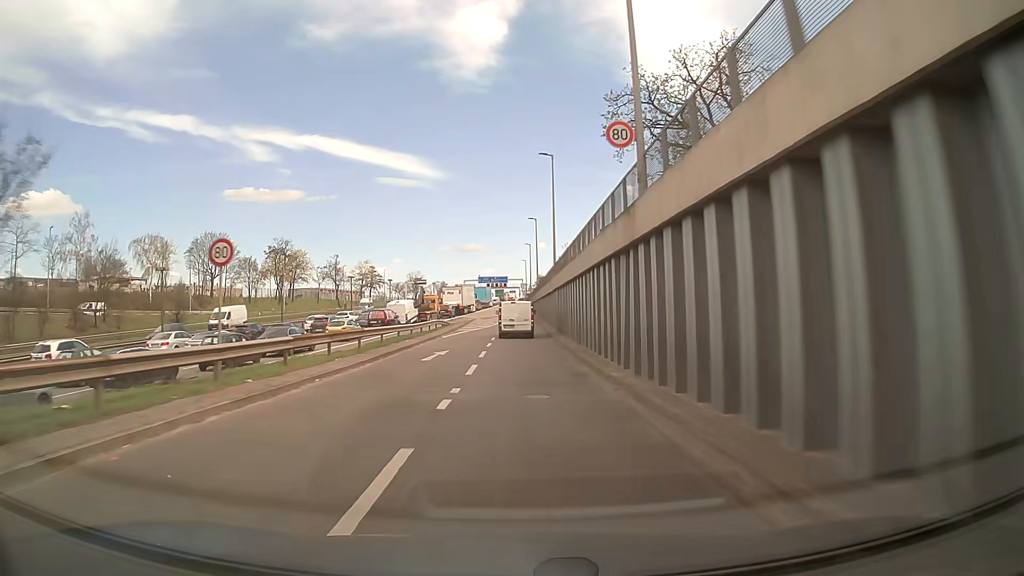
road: motorway_link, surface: asphalt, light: Day
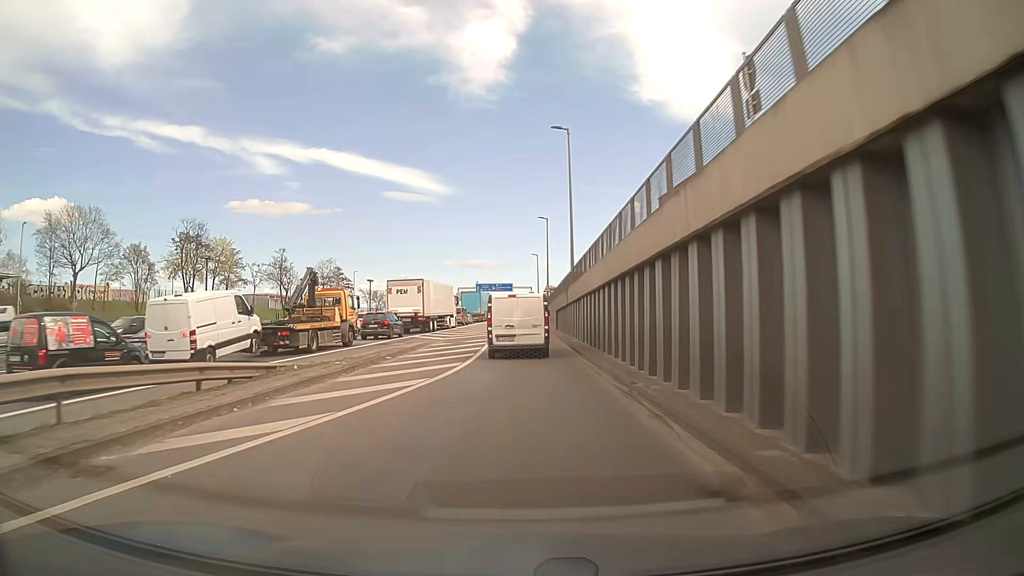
(0.0, +40.3) m; 0°
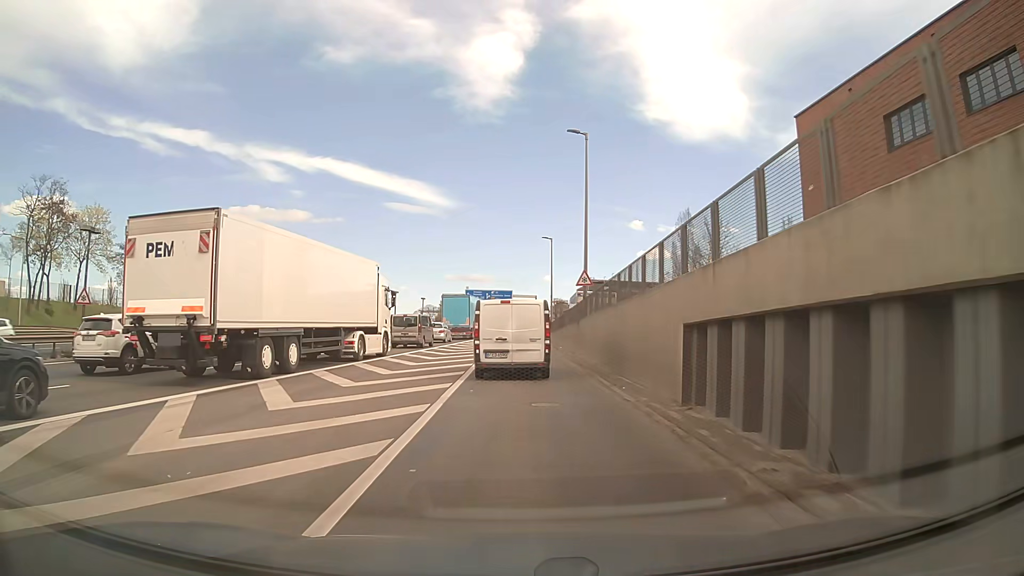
(-0.1, +33.8) m; 0°
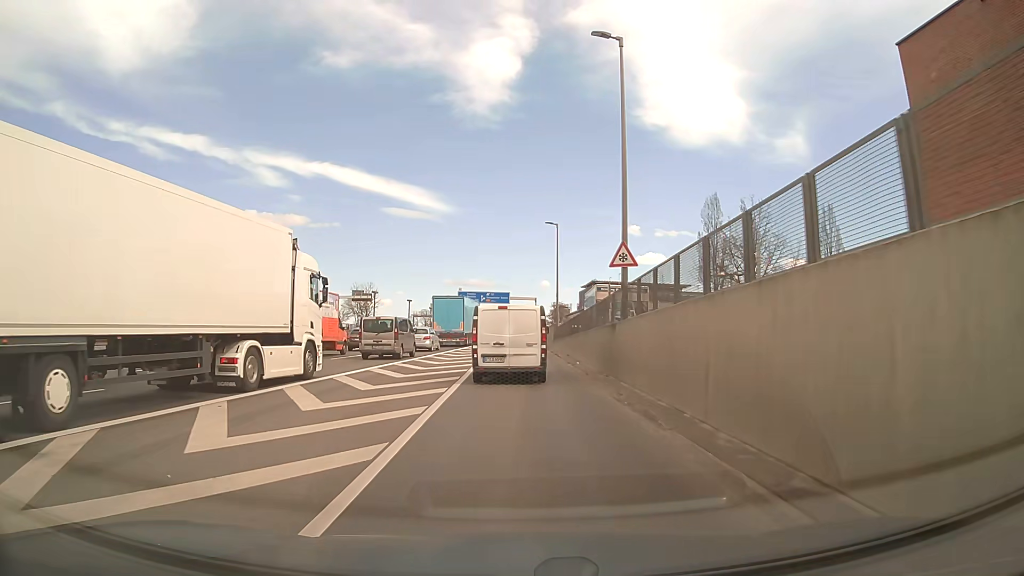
(0.0, +11.6) m; 0°
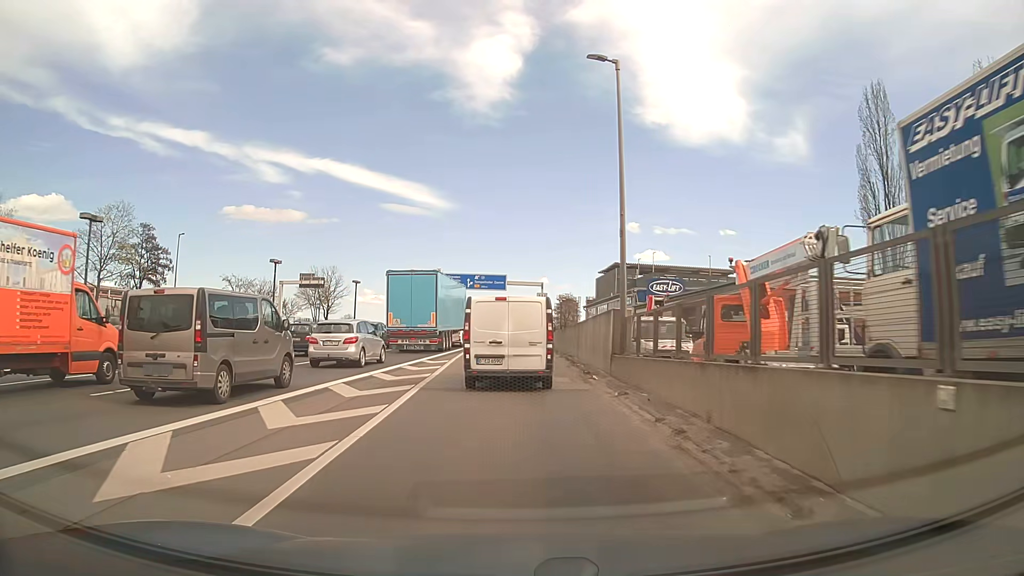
(0.0, +31.1) m; 0°
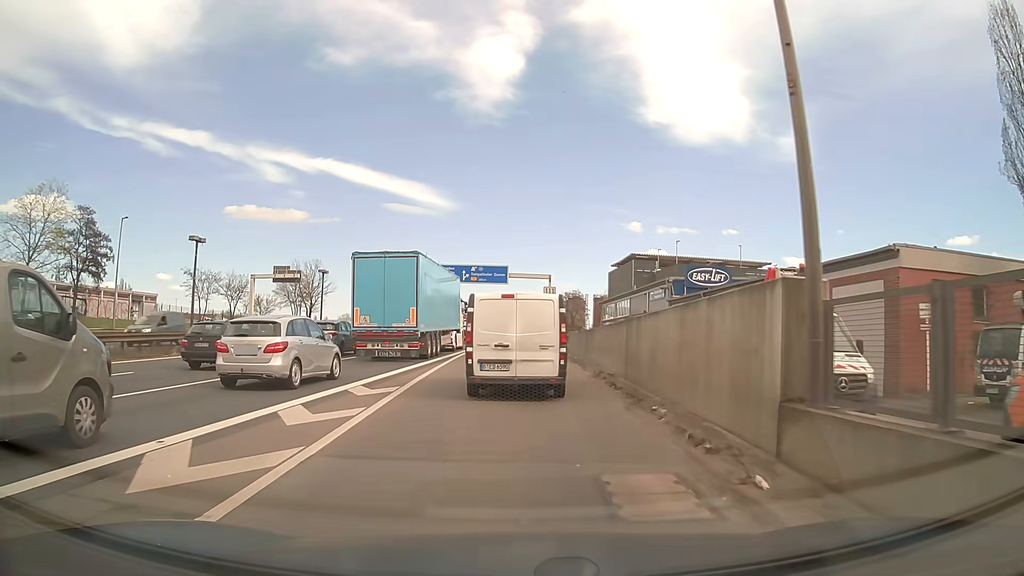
(0.0, +11.8) m; 0°
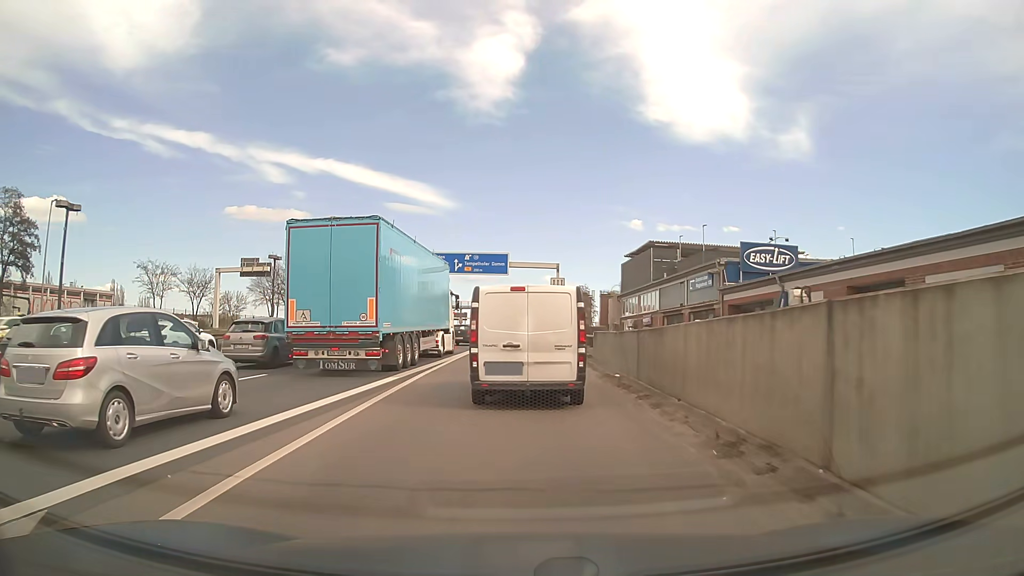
(-0.1, +10.9) m; 0°
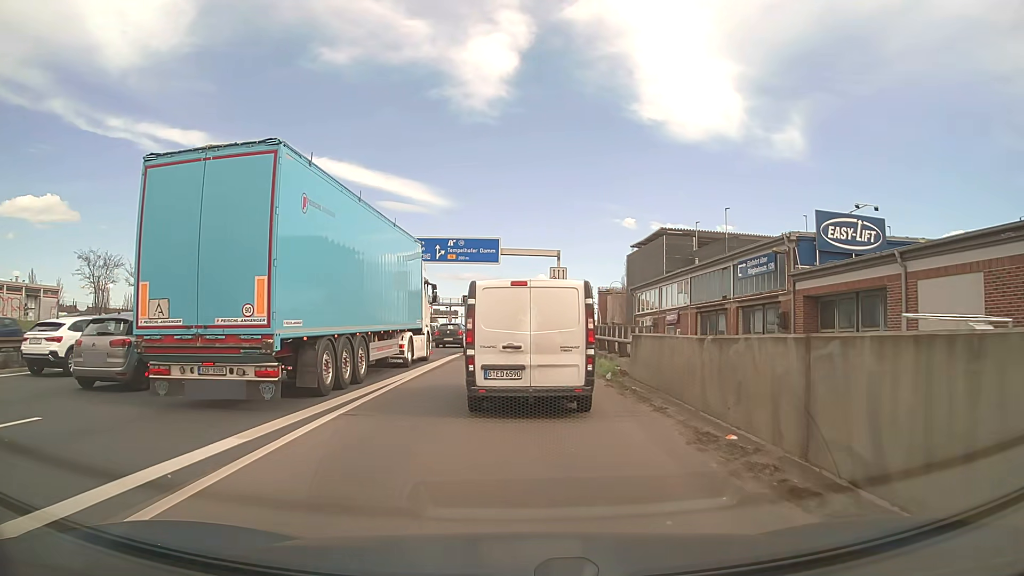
(0.0, +9.5) m; 0°
